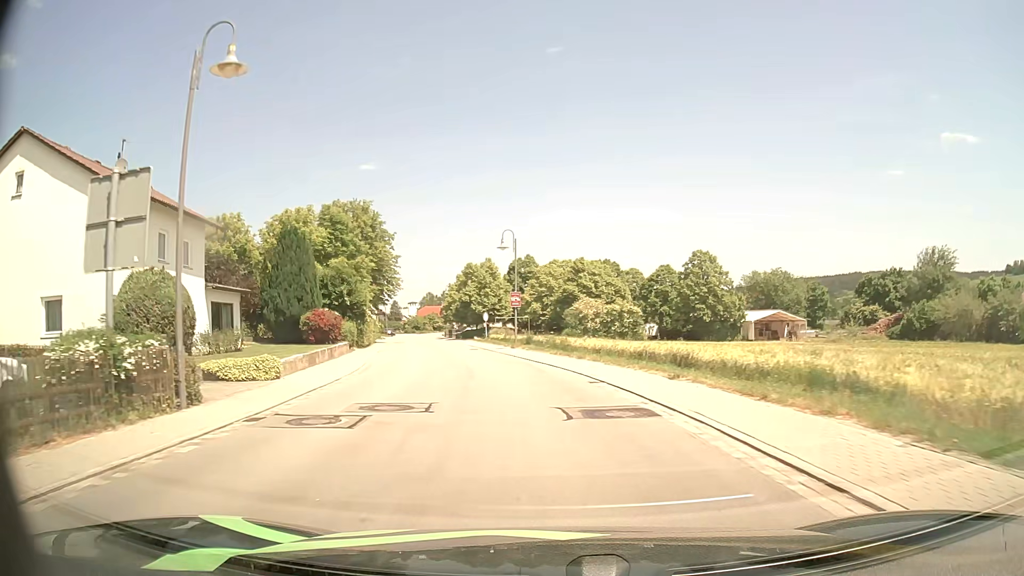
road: secondary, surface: asphalt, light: Day
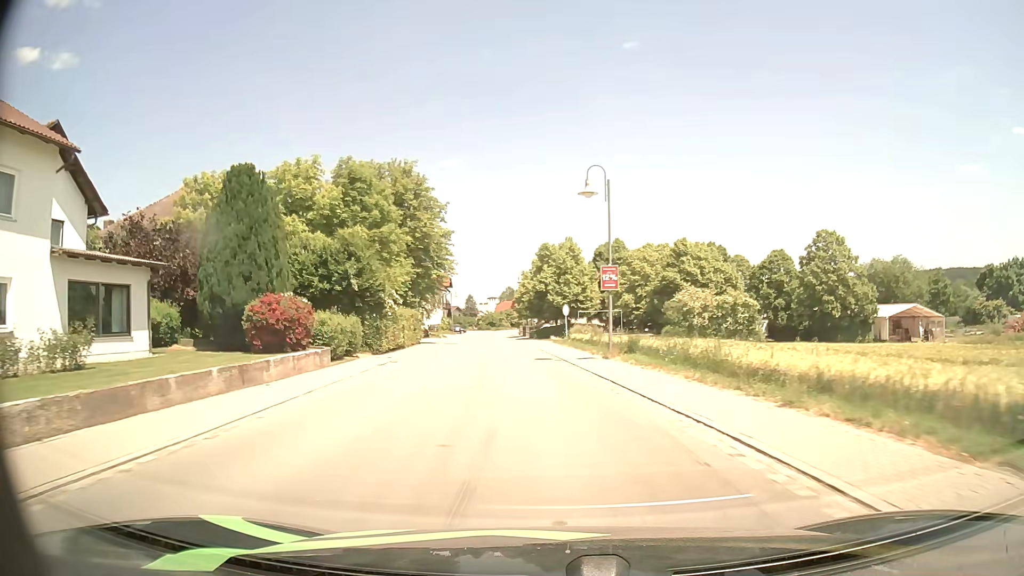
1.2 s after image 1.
(-1.0, +15.7) m; -7°
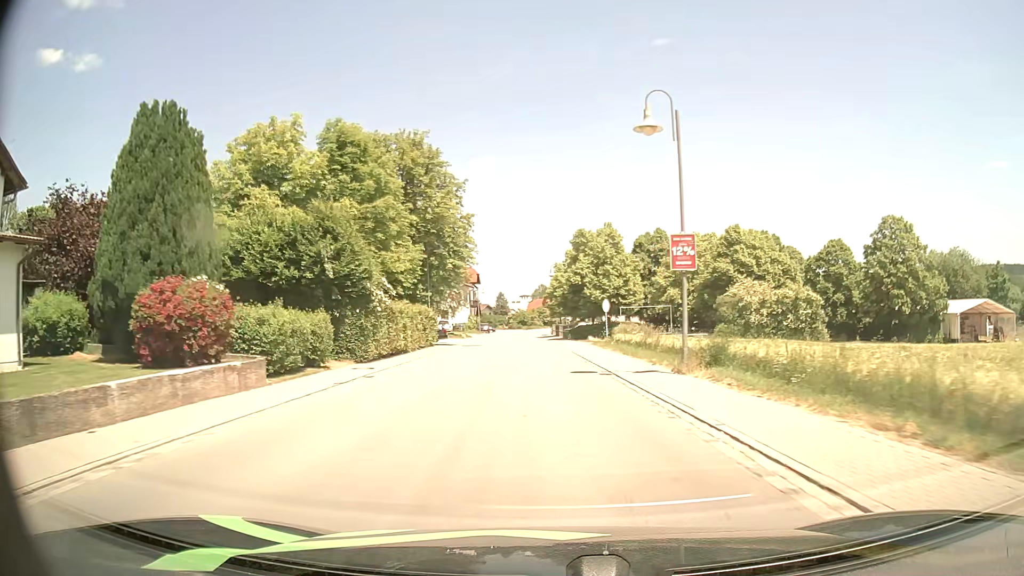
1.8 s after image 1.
(-0.2, +8.1) m; -3°
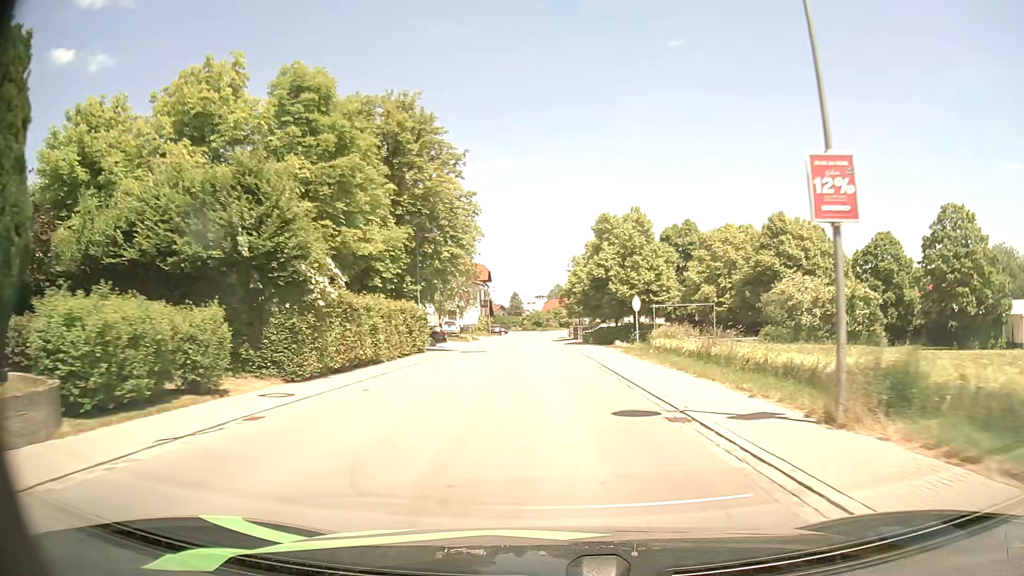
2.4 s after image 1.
(-0.1, +8.2) m; -1°
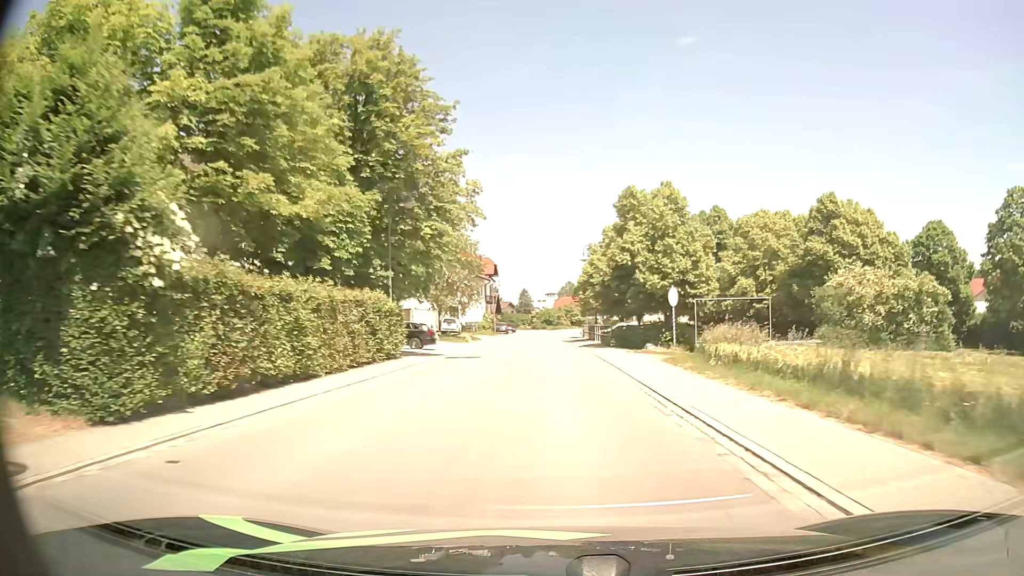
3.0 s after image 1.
(-0.1, +8.2) m; -1°
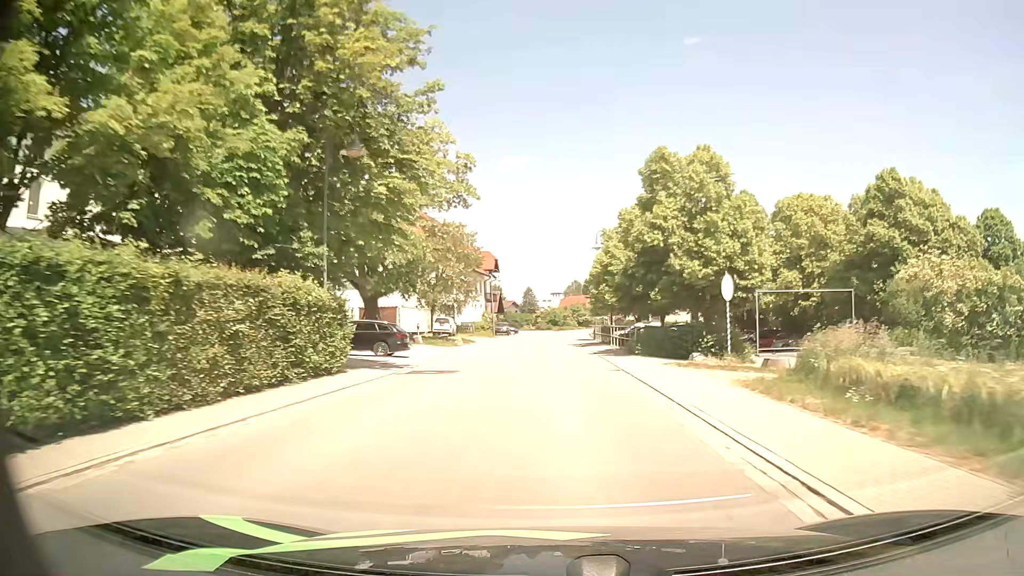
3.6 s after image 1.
(0.0, +8.3) m; 0°
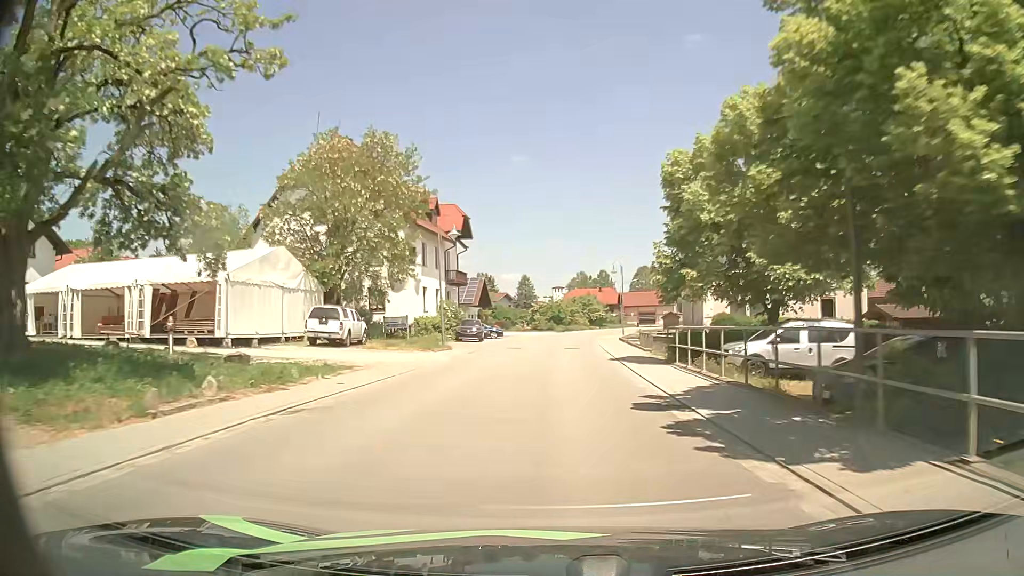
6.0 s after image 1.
(-0.1, +33.8) m; 0°
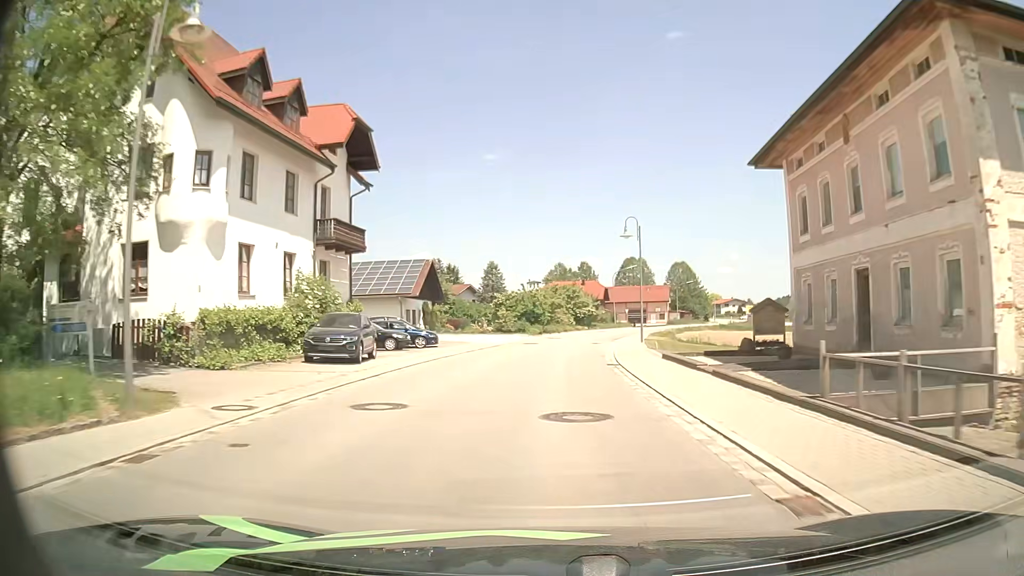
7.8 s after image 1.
(+0.3, +25.5) m; +2°
(0, +10) (0, +20) (+1, +30) (+2, +40) (+3, +50) (+5, +60) (+8, +69) (+11, +79) (+14, +88) (+18, +97) m
